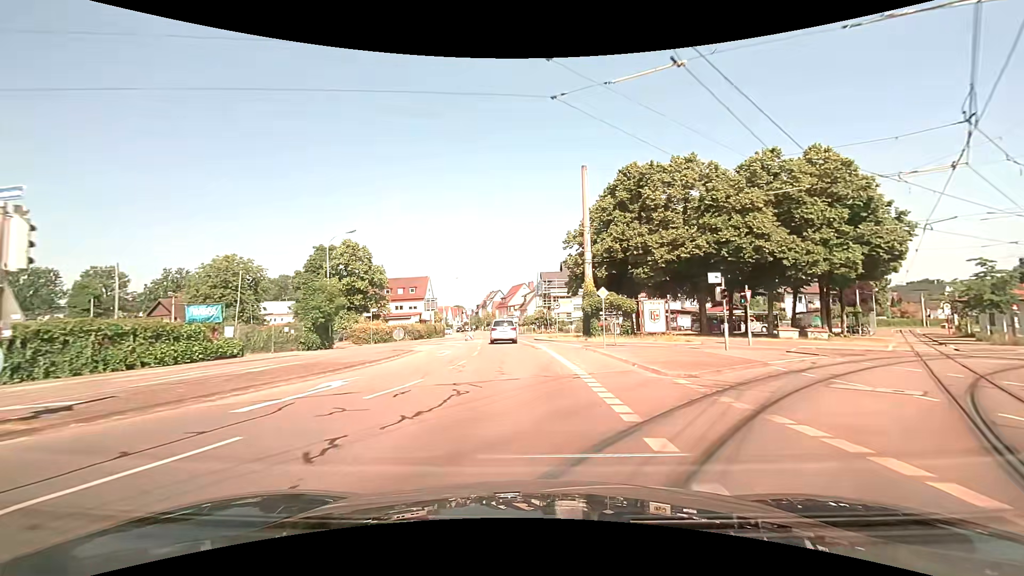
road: tertiary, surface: asphalt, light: Day
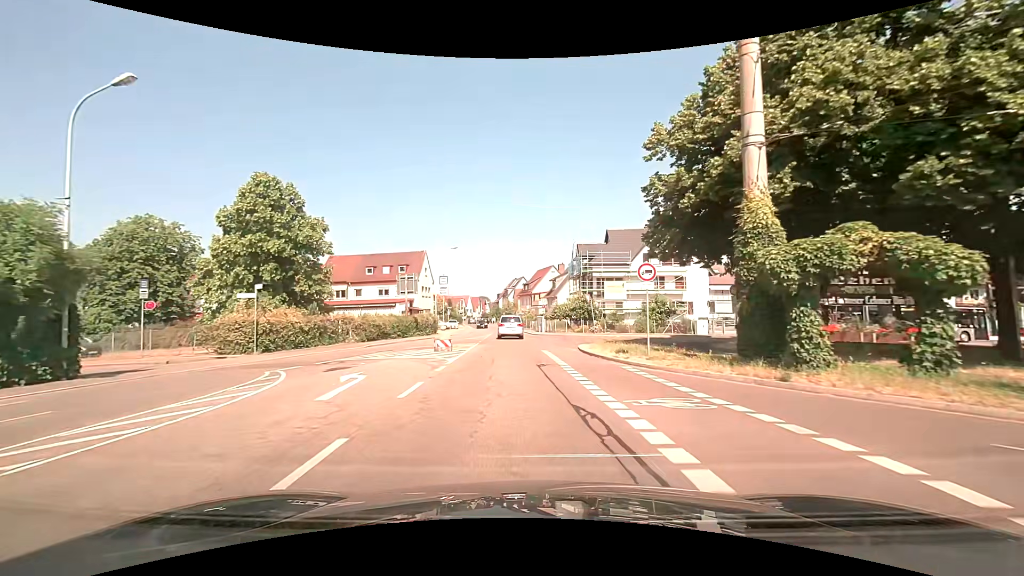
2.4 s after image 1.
(-0.2, +24.6) m; -3°
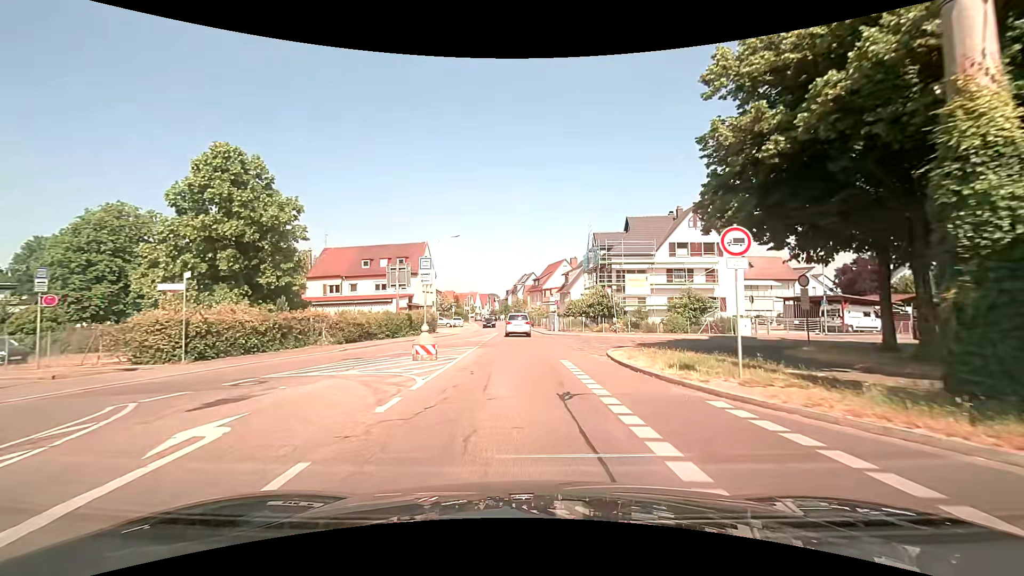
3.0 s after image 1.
(0.0, +6.0) m; -1°
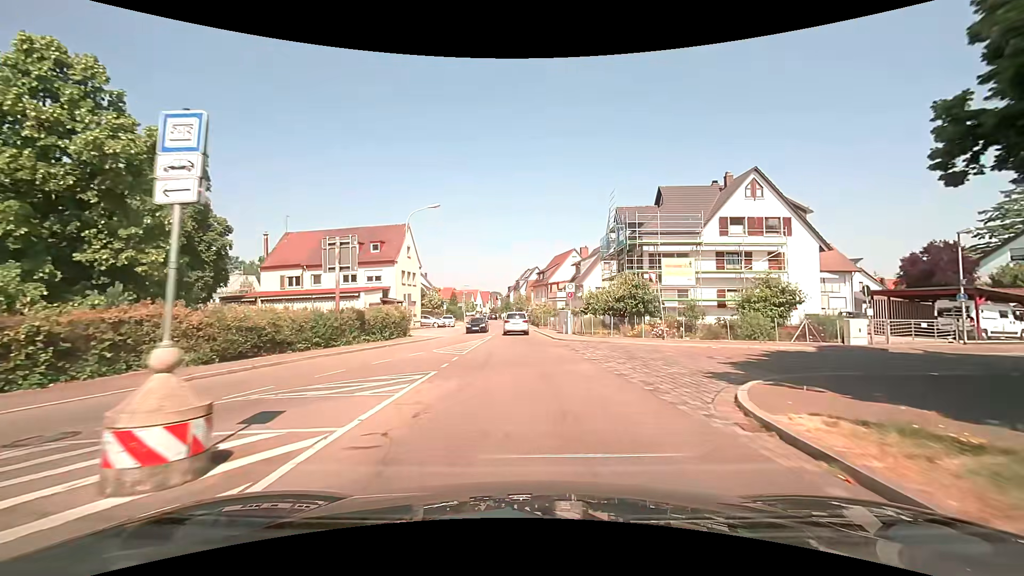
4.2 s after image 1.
(+0.1, +11.8) m; 0°
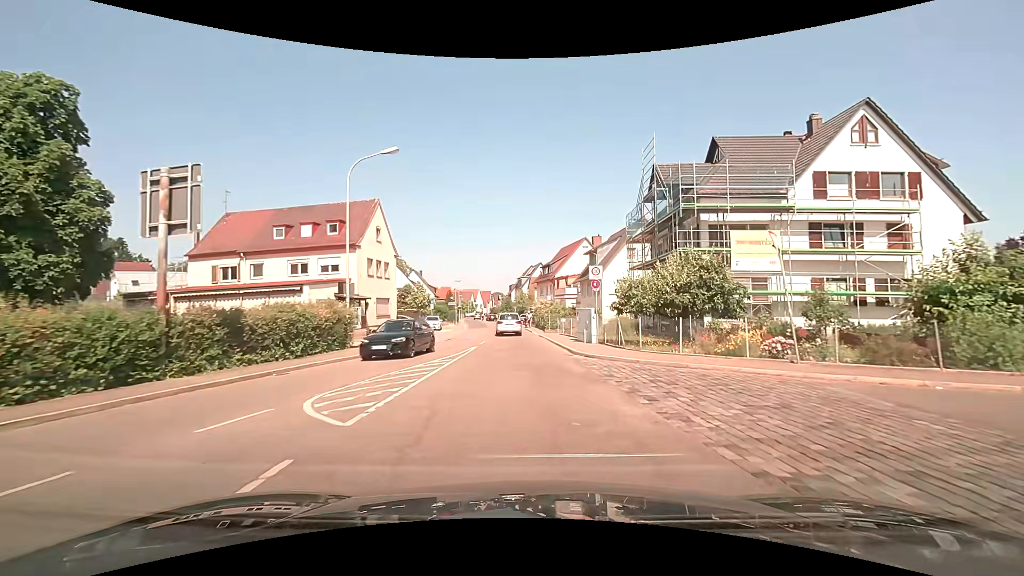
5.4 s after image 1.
(0.0, +11.7) m; 0°
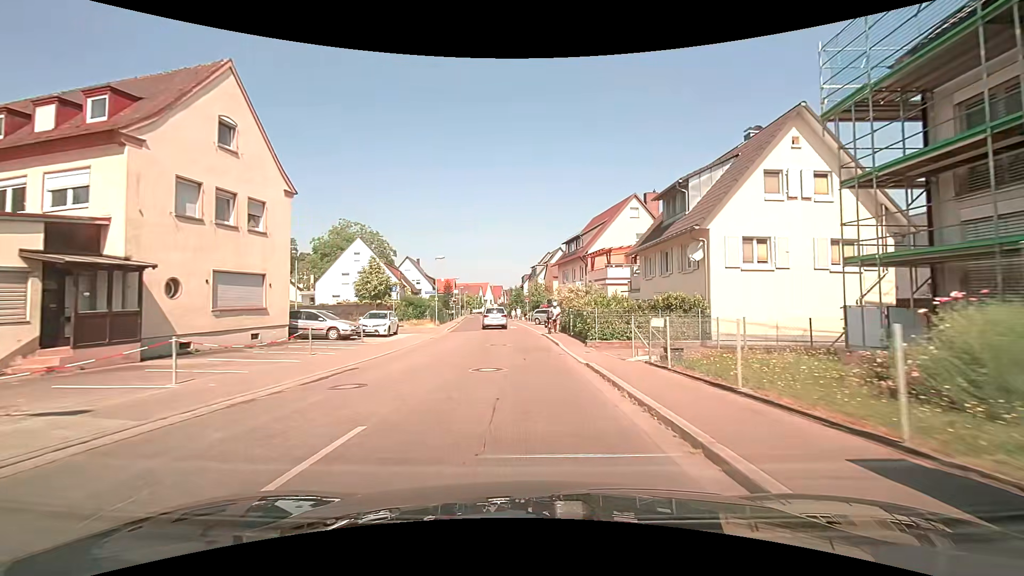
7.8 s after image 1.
(-0.4, +22.9) m; -2°
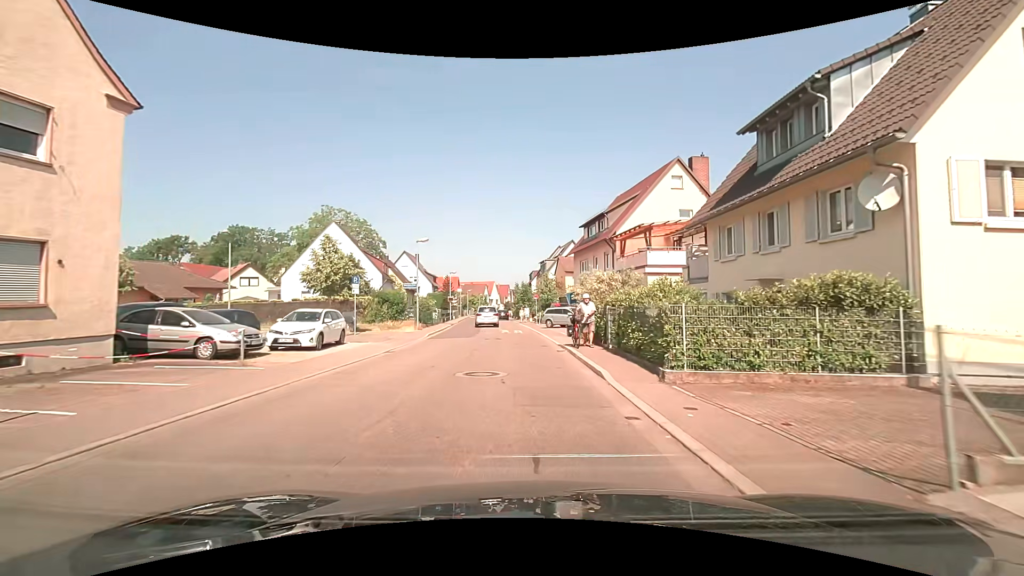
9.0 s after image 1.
(-0.1, +10.2) m; -1°
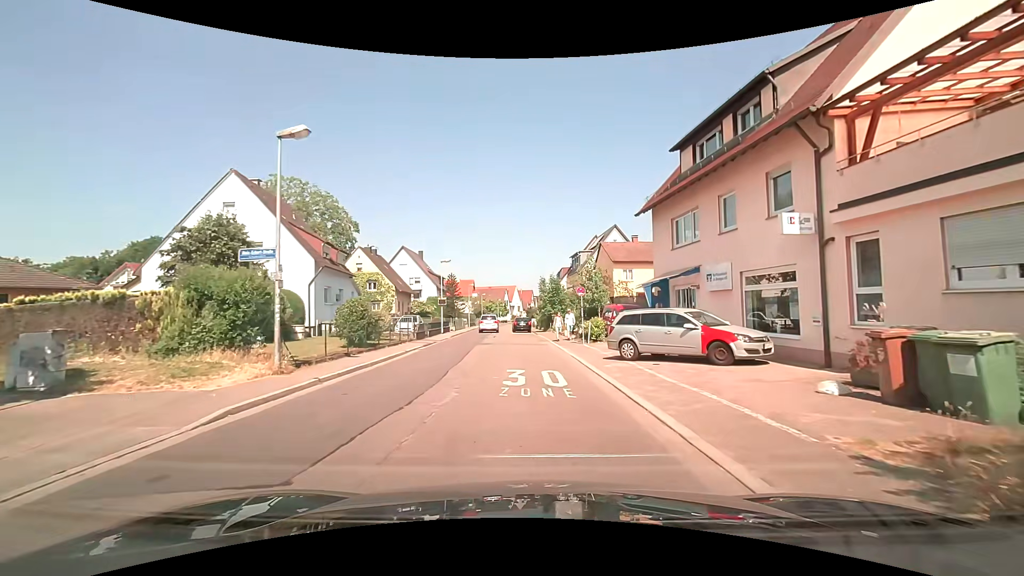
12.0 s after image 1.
(-0.6, +21.2) m; -3°
(0, +10) (0, +20) (-1, +30) (-2, +40) (-3, +50) (-4, +60) (-3, +70) (-3, +80) (-3, +90) (-3, +100) m
